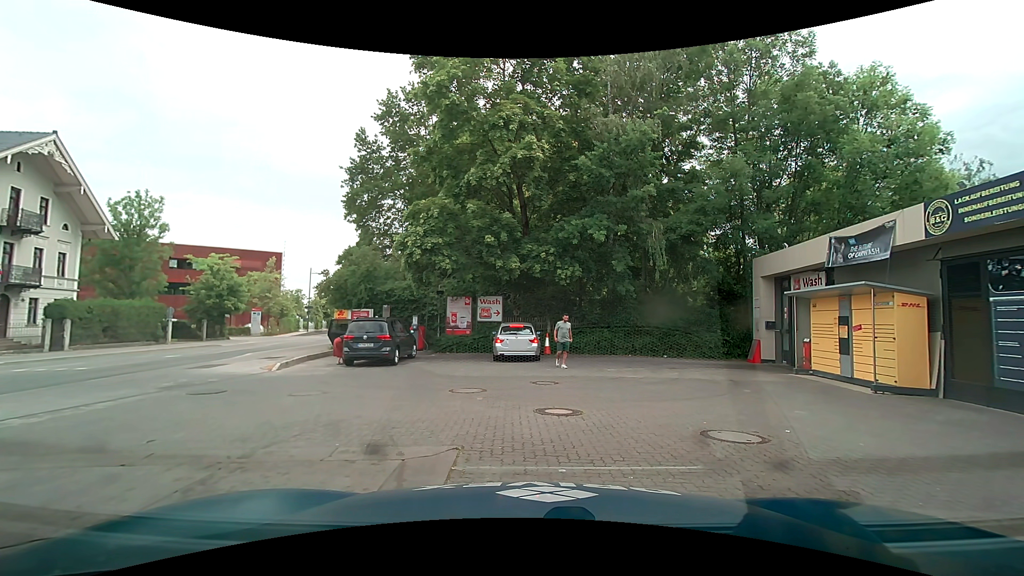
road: secondary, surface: asphalt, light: Day
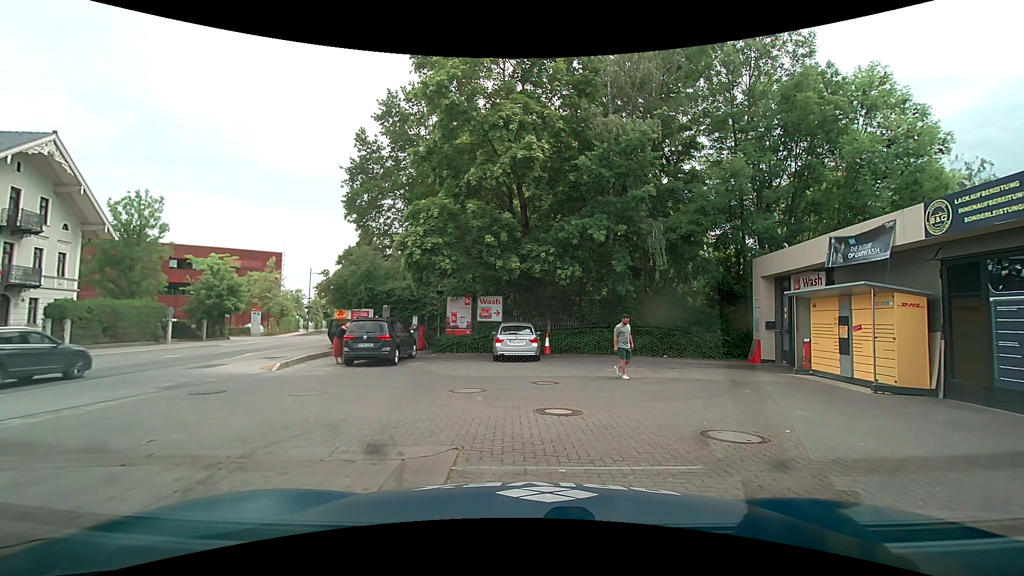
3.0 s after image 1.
(0.0, 0.0) m; 0°
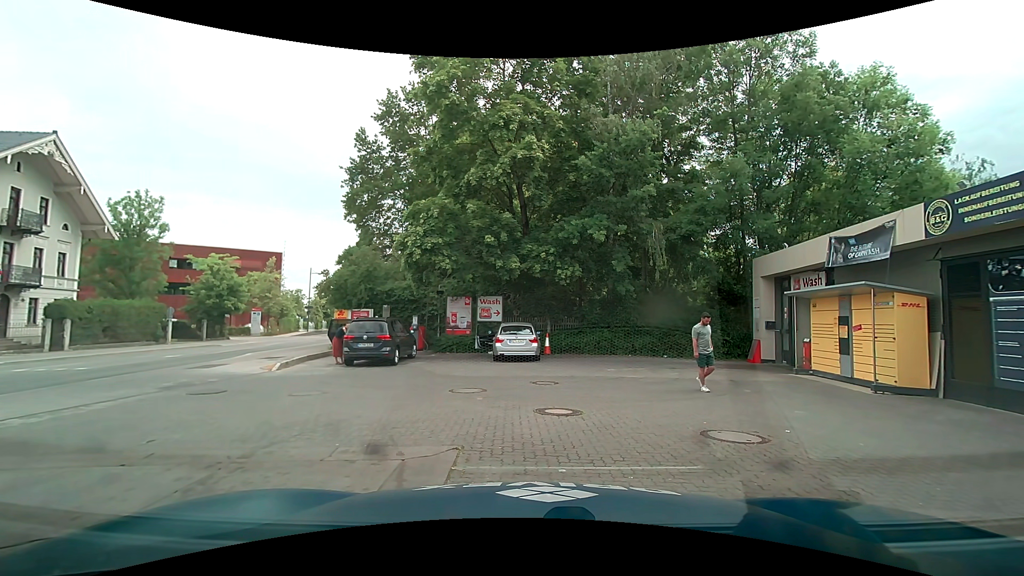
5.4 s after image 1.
(0.0, 0.0) m; 0°
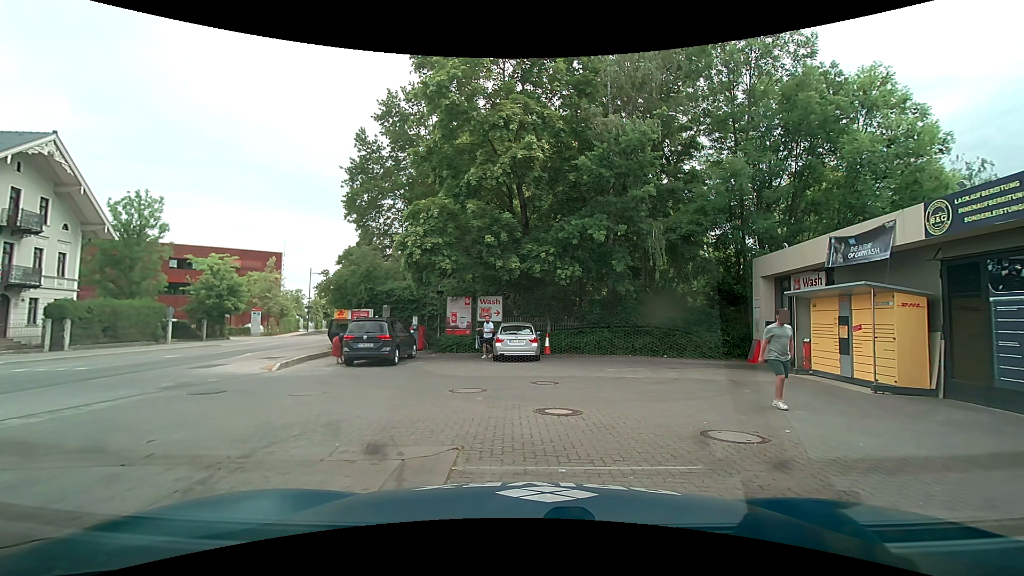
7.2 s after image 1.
(0.0, 0.0) m; 0°
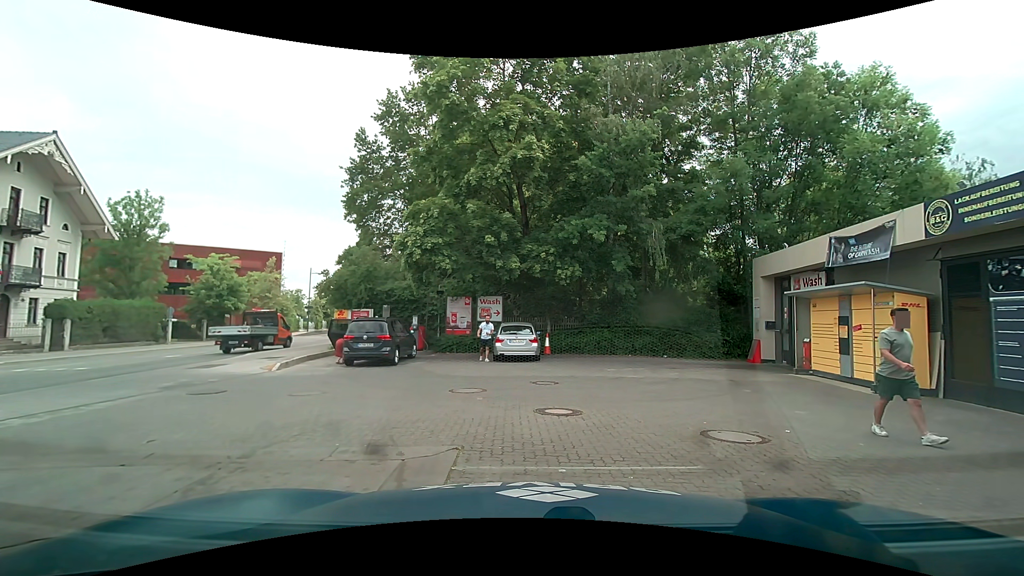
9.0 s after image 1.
(0.0, 0.0) m; 0°
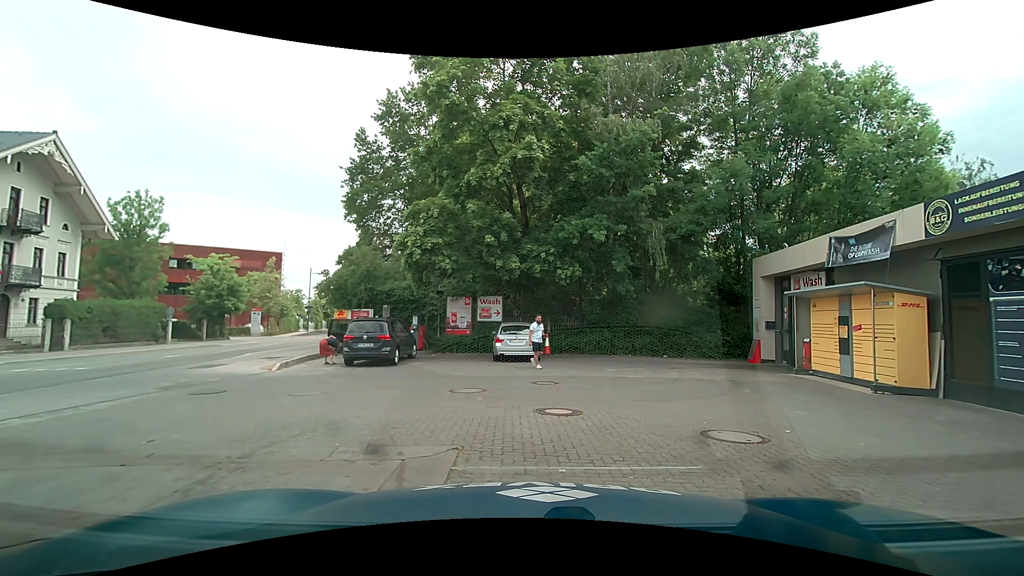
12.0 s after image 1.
(0.0, 0.0) m; 0°
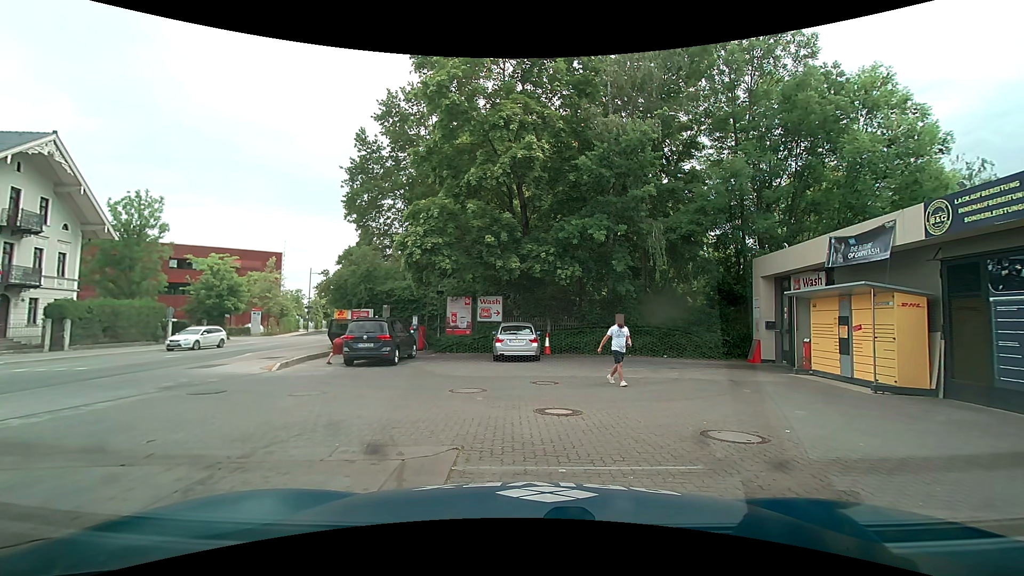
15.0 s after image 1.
(0.0, 0.0) m; 0°
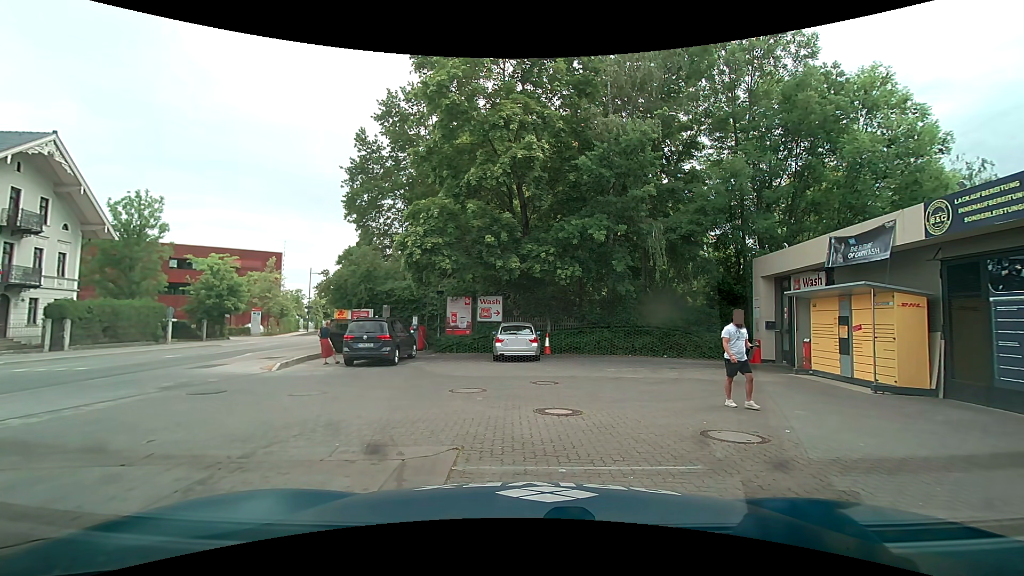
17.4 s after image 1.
(0.0, 0.0) m; 0°
